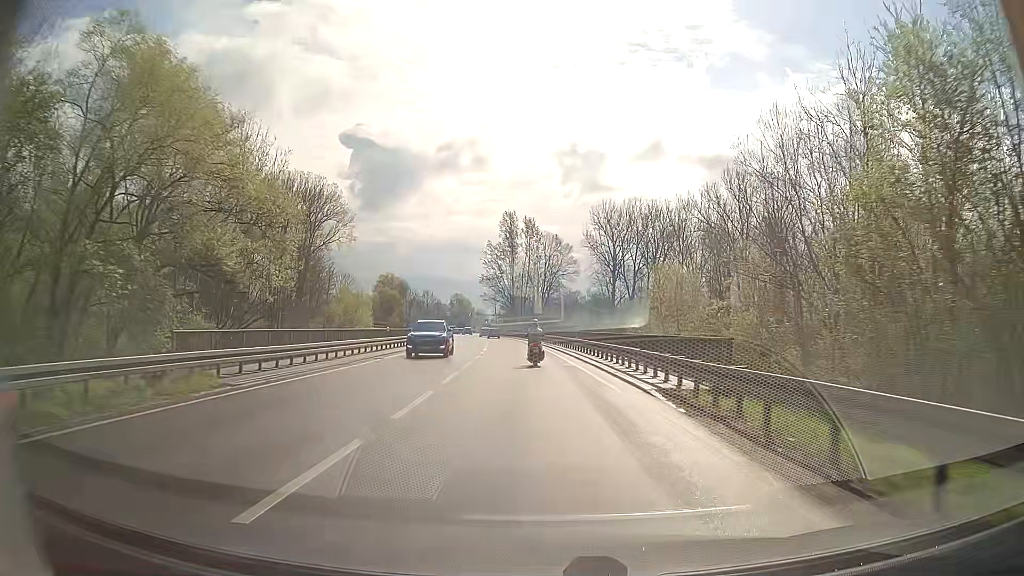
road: secondary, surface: asphalt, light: Day
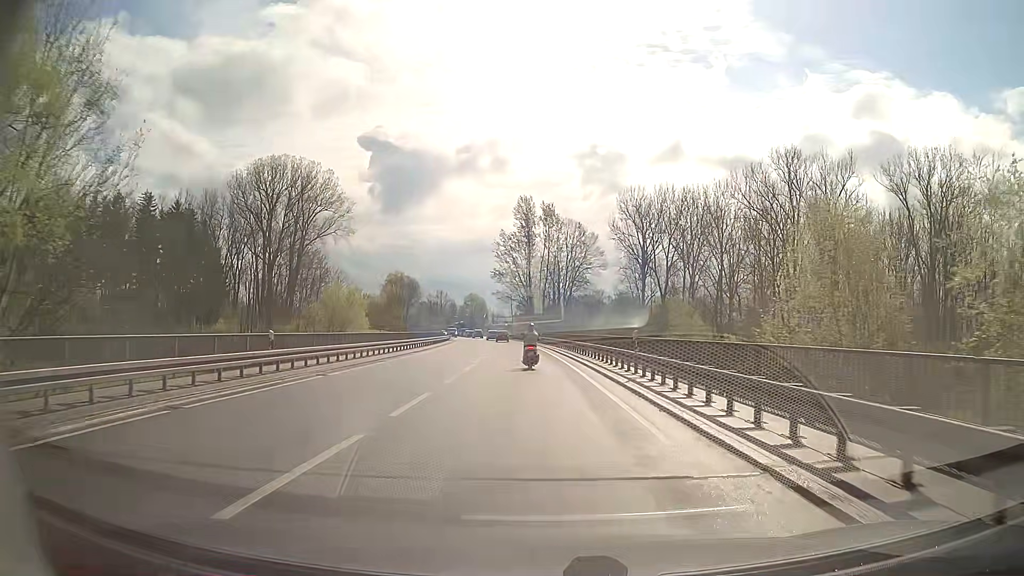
(-0.2, +17.3) m; -2°
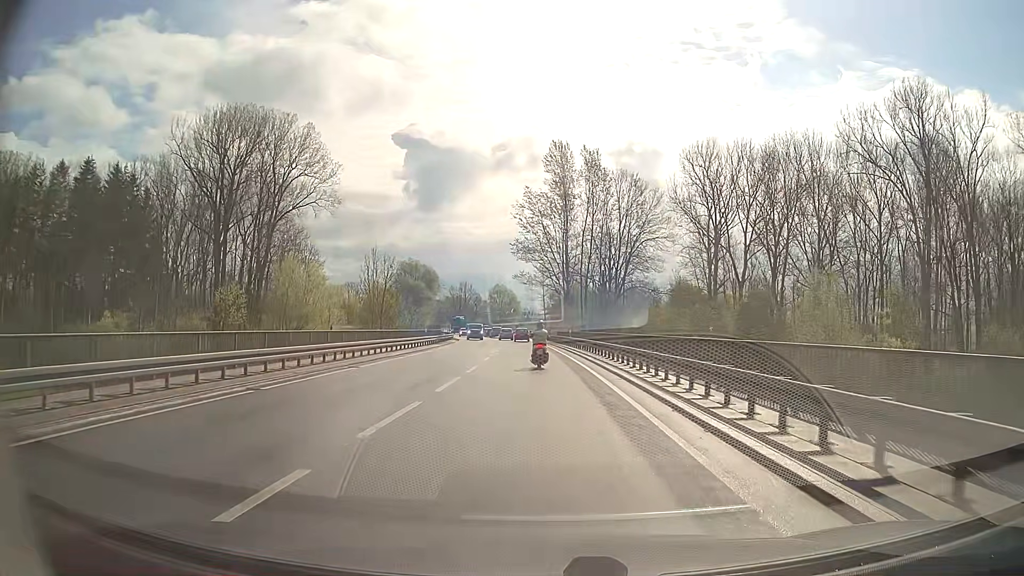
(-0.9, +32.6) m; -3°
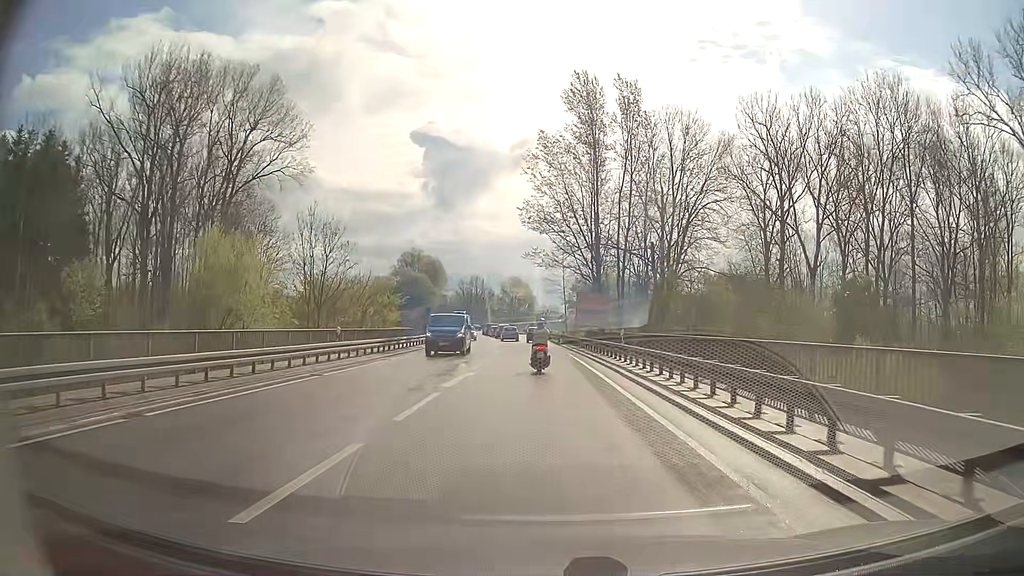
(-0.4, +22.6) m; -2°
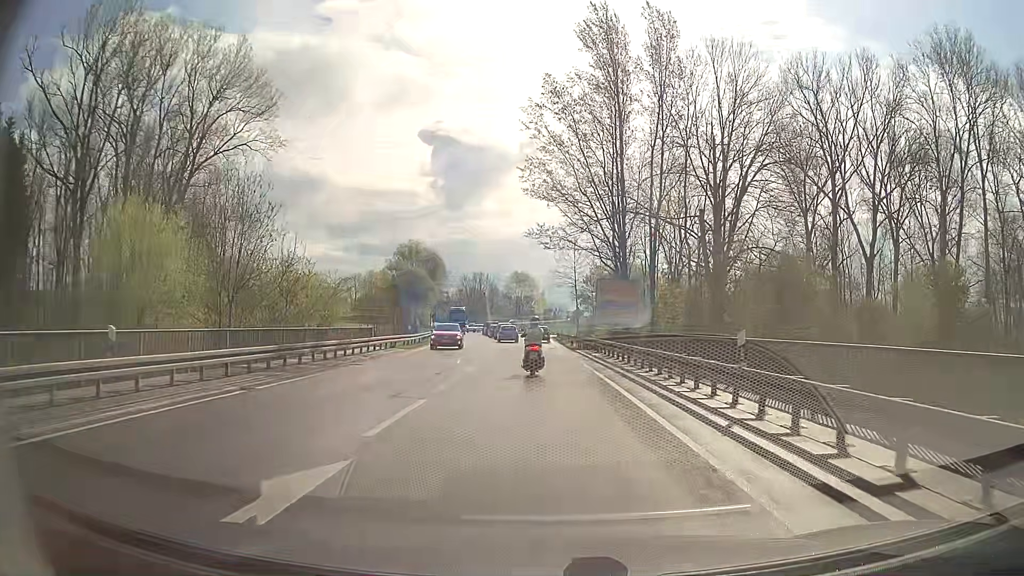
(-0.1, +13.5) m; -1°
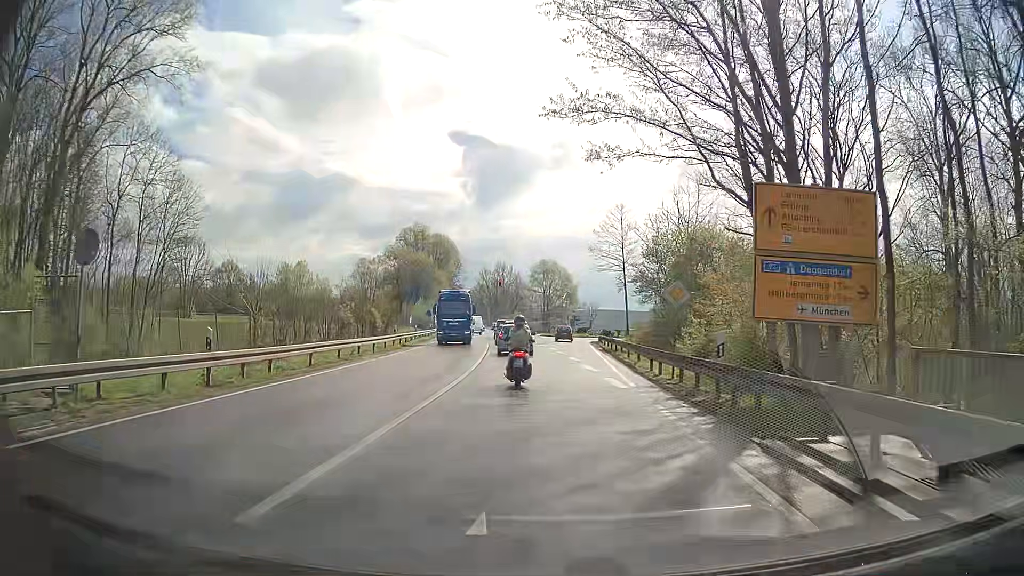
(-0.4, +26.9) m; -2°
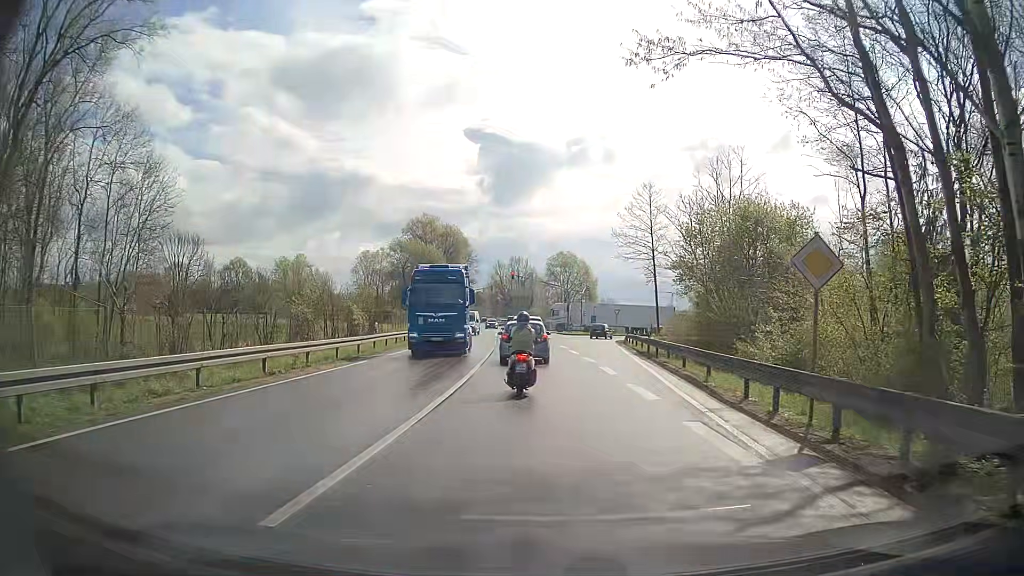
(-0.1, +8.4) m; -1°
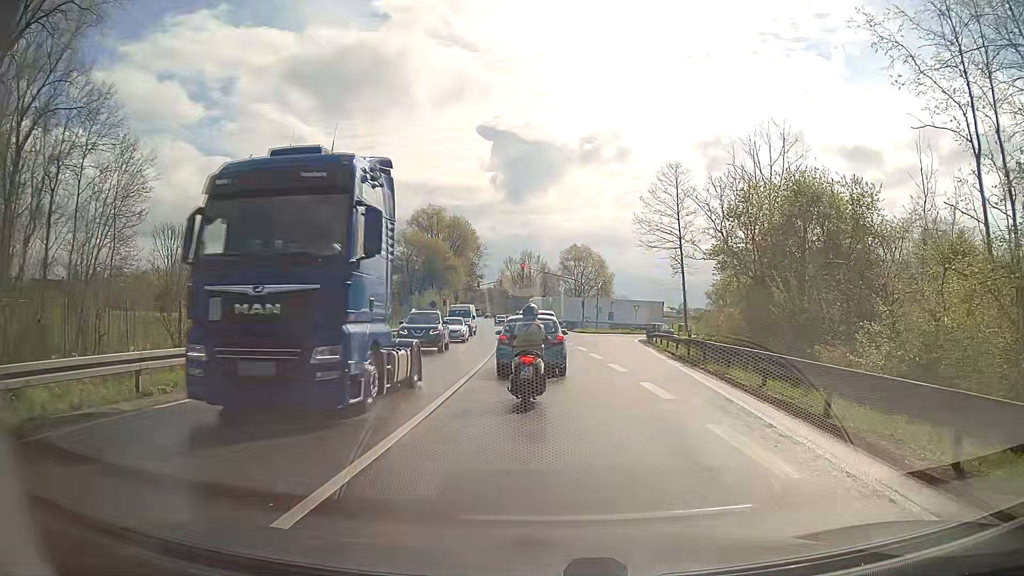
(-0.1, +6.4) m; -1°
